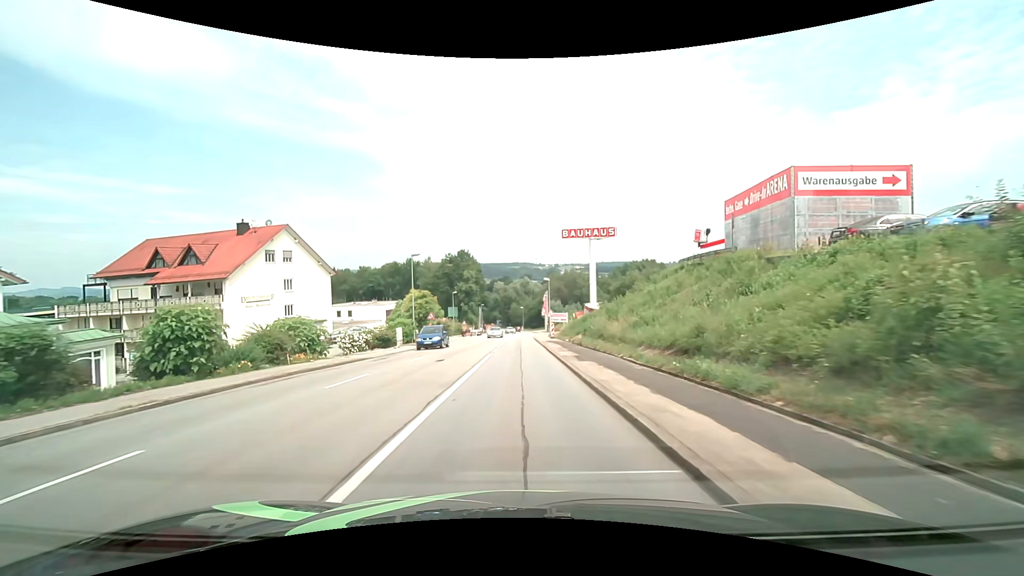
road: tertiary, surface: asphalt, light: Day
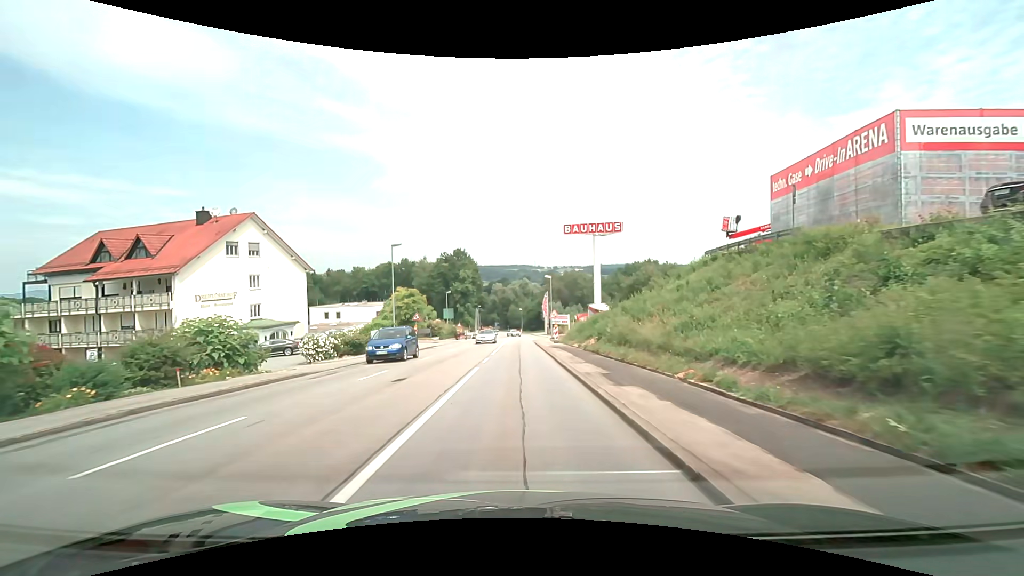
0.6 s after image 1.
(+0.1, +6.6) m; +1°
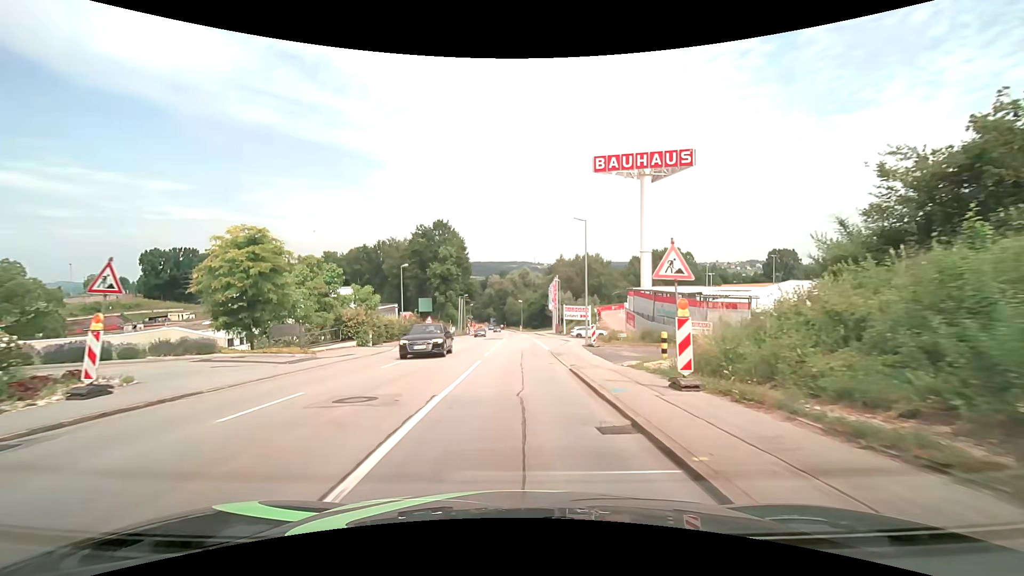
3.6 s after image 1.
(0.0, +33.6) m; 0°
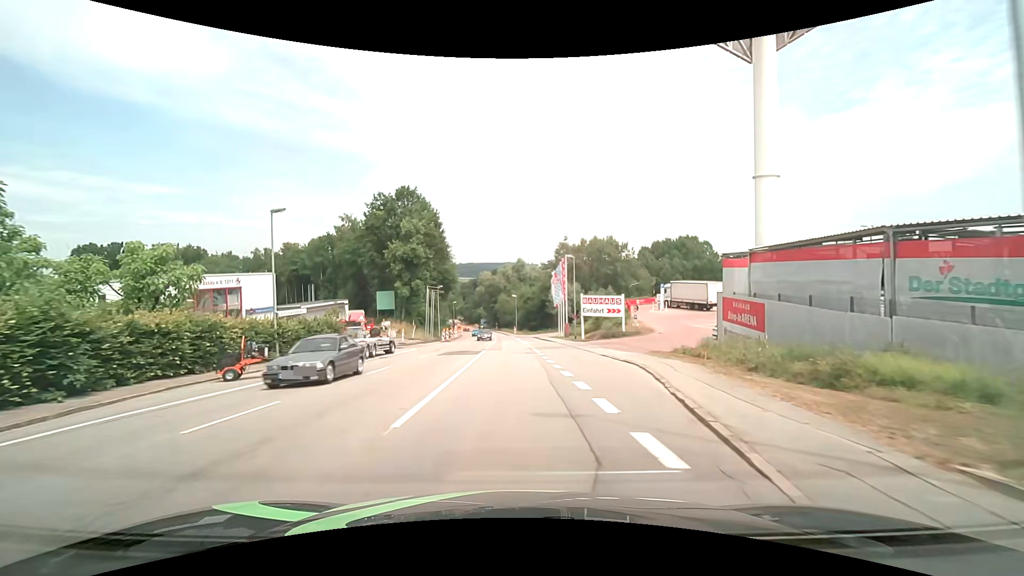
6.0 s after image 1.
(+0.2, +27.4) m; +1°
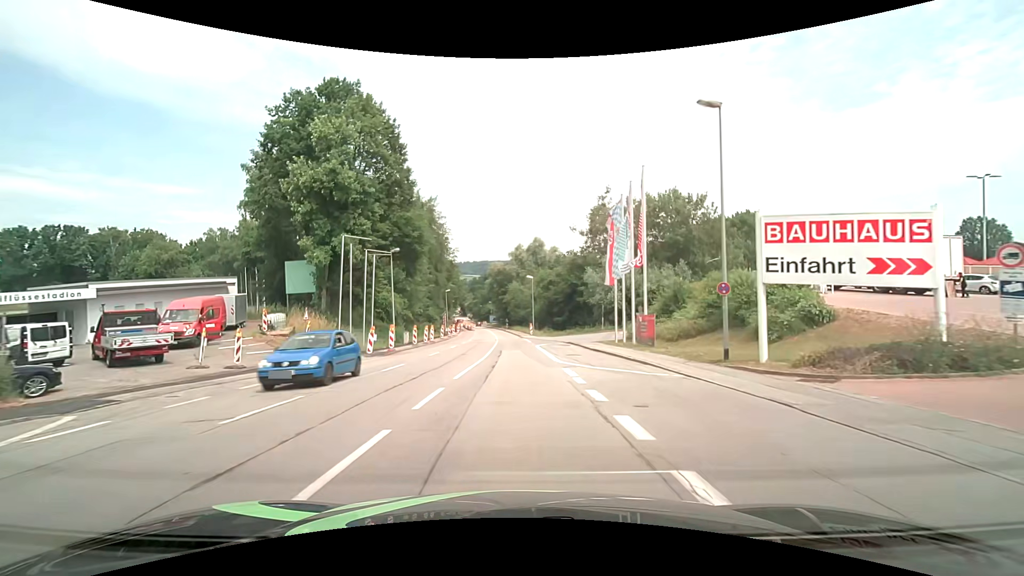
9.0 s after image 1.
(-0.3, +35.0) m; -2°
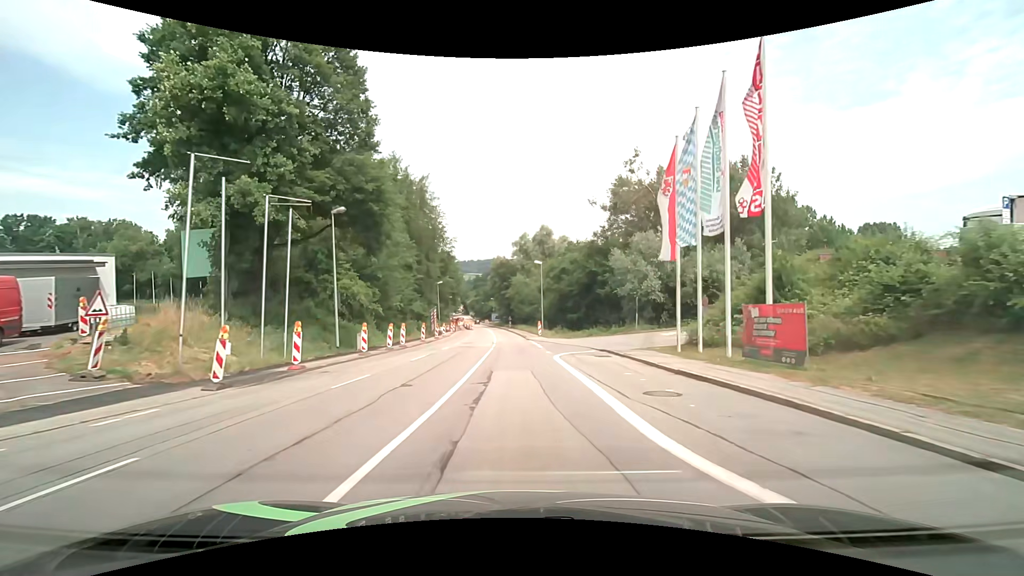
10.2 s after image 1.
(-0.1, +14.3) m; -1°
(0, +10) (0, +20) (0, +30) (0, +40) (-1, +50) (-1, +60) (-2, +70) (-3, +80) (-4, +90) (-5, +100) m
